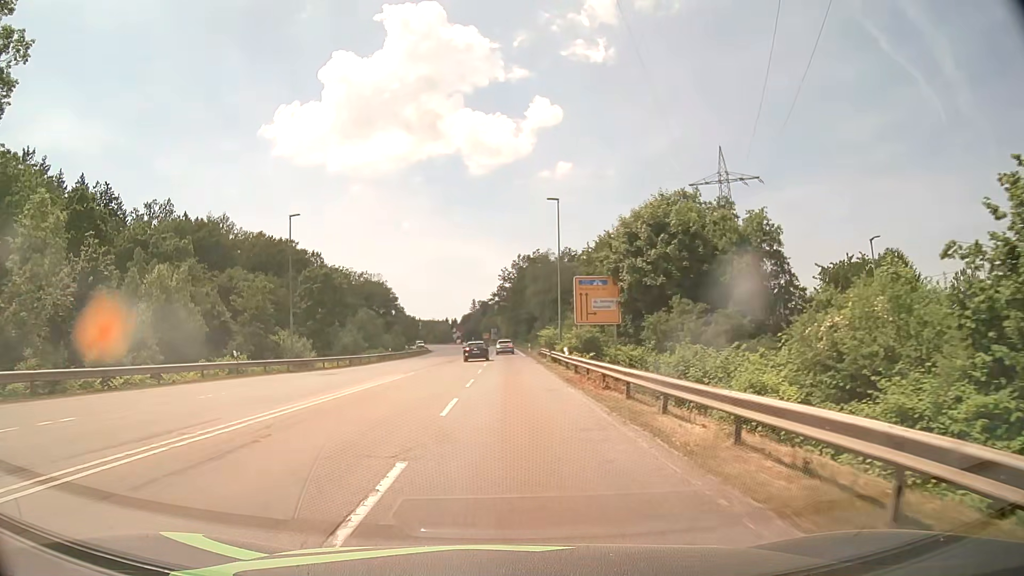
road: secondary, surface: asphalt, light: Day
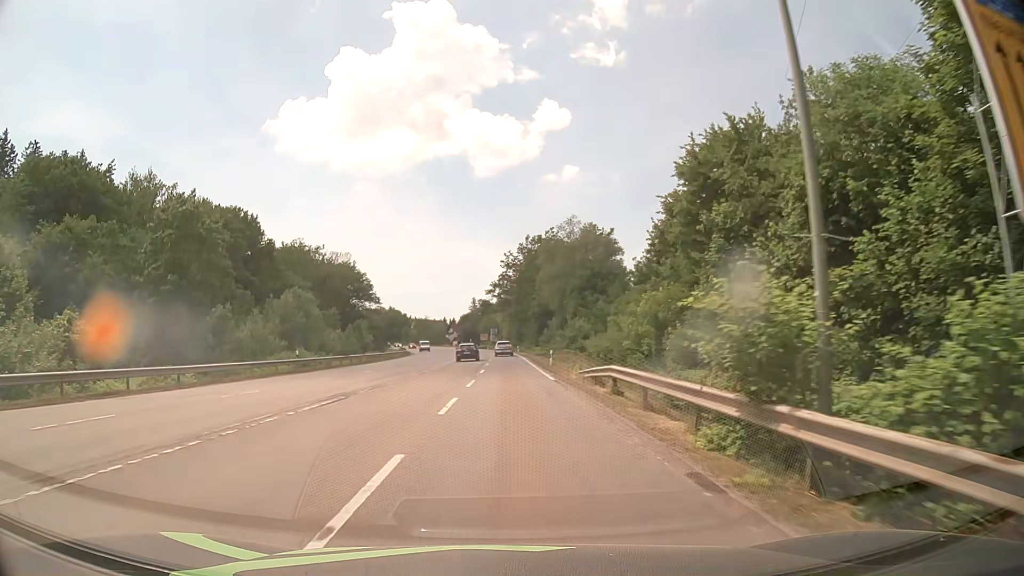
(0.0, +34.7) m; 0°
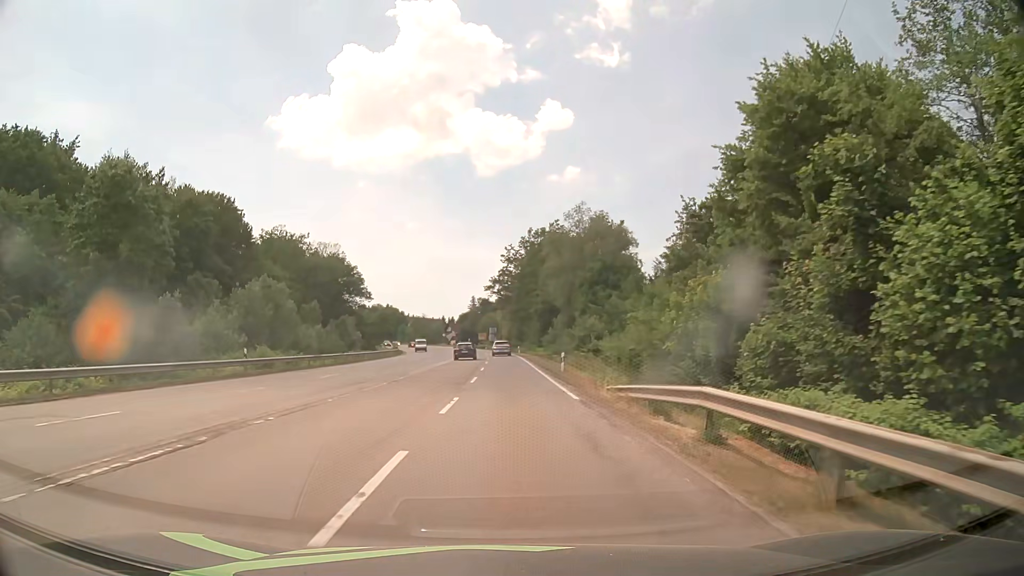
(0.0, +8.7) m; 0°
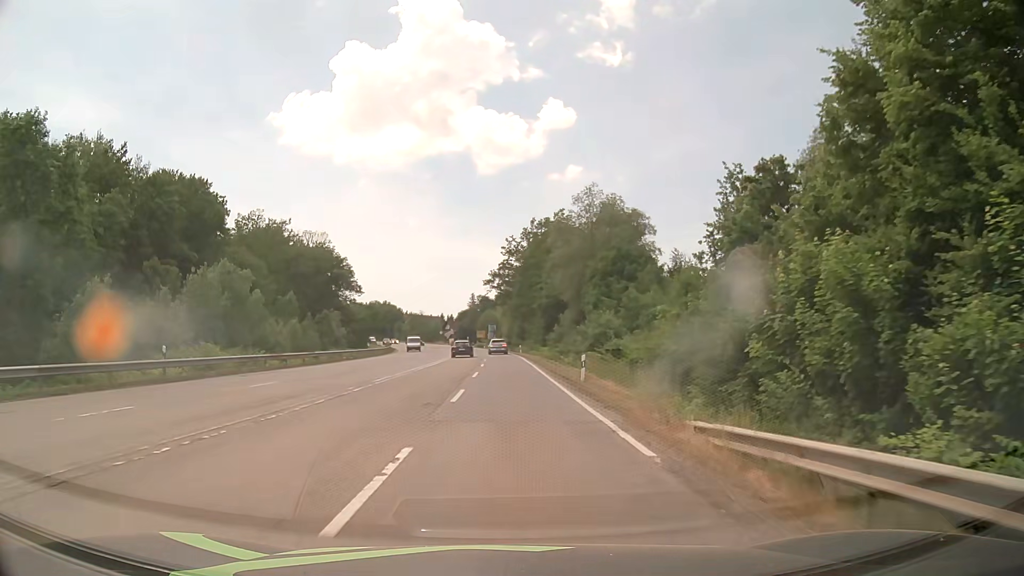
(0.0, +8.6) m; 0°
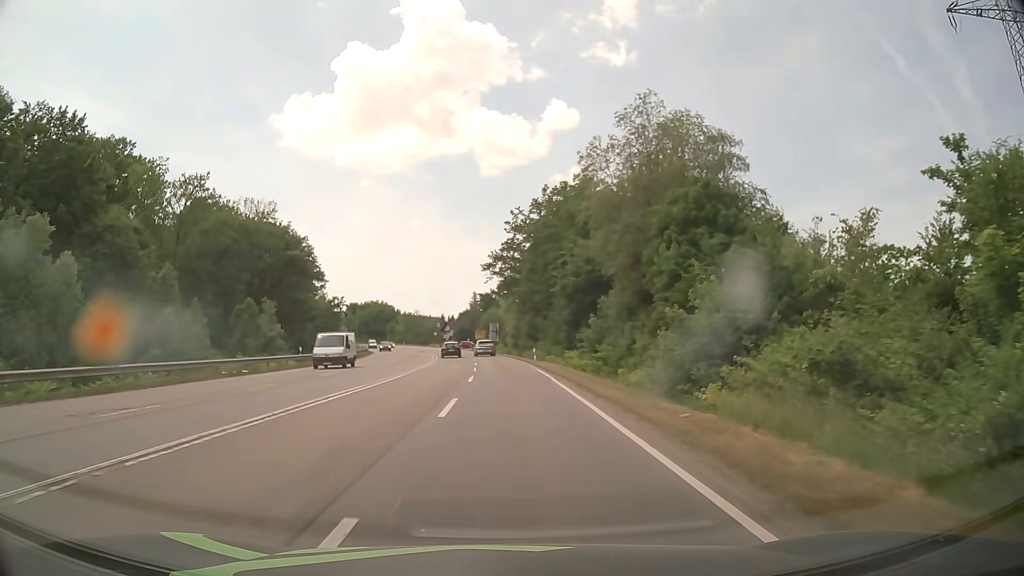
(-0.1, +25.9) m; -1°
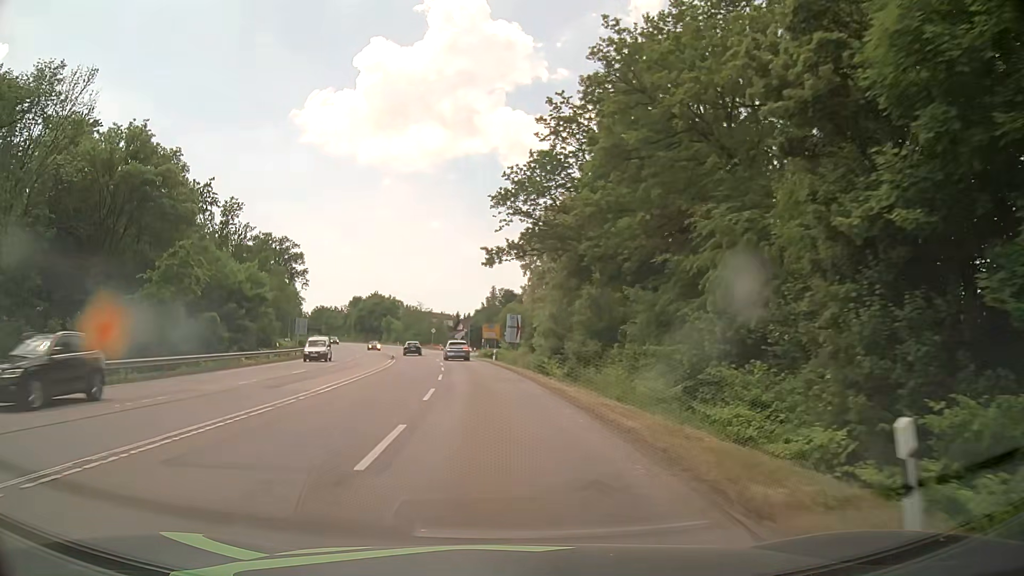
(-0.3, +43.0) m; -2°
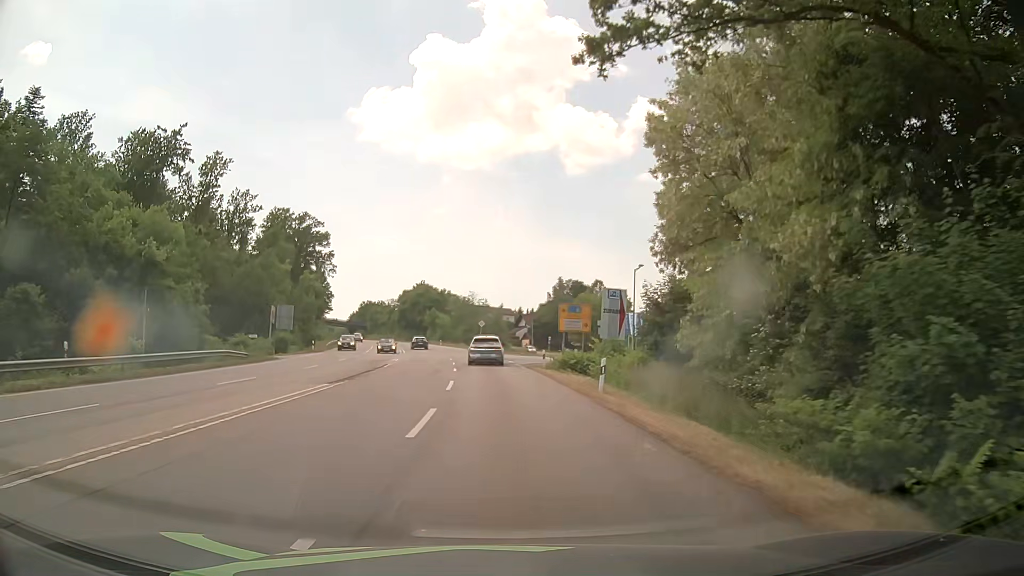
(-1.5, +34.0) m; -5°
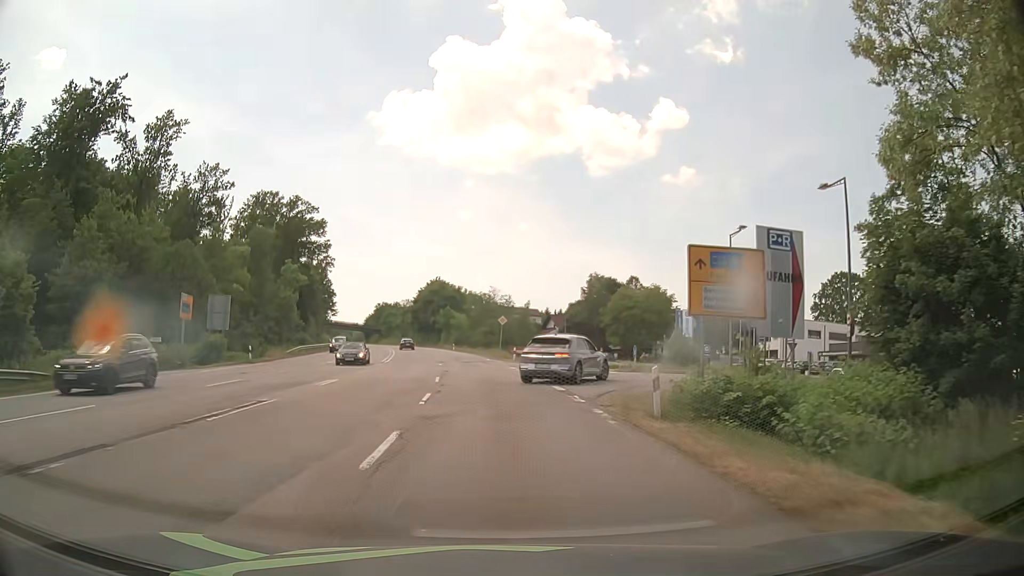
(-0.3, +22.3) m; -2°
(0, +10) (-1, +20) (-1, +30) (-2, +40) (-3, +50) (-4, +60) (-6, +70) (-7, +80) (-9, +89) (-11, +99) m
